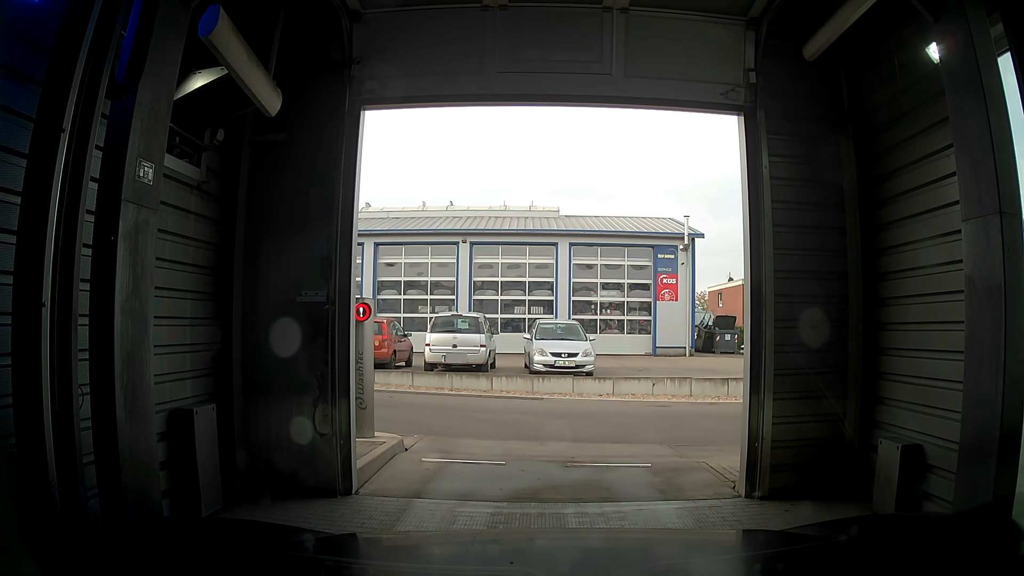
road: service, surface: asphalt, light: Day
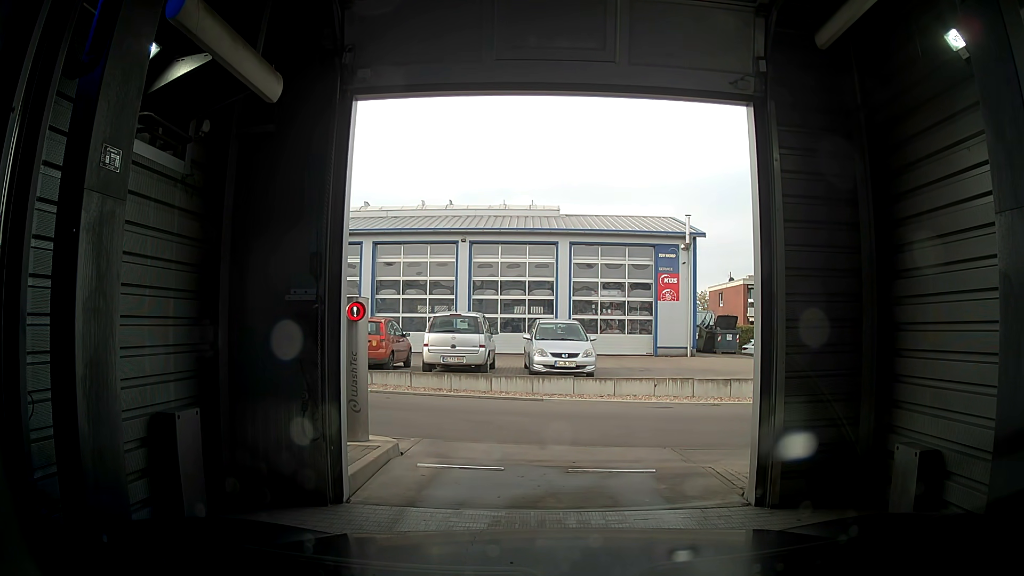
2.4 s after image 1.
(0.0, +0.1) m; 0°
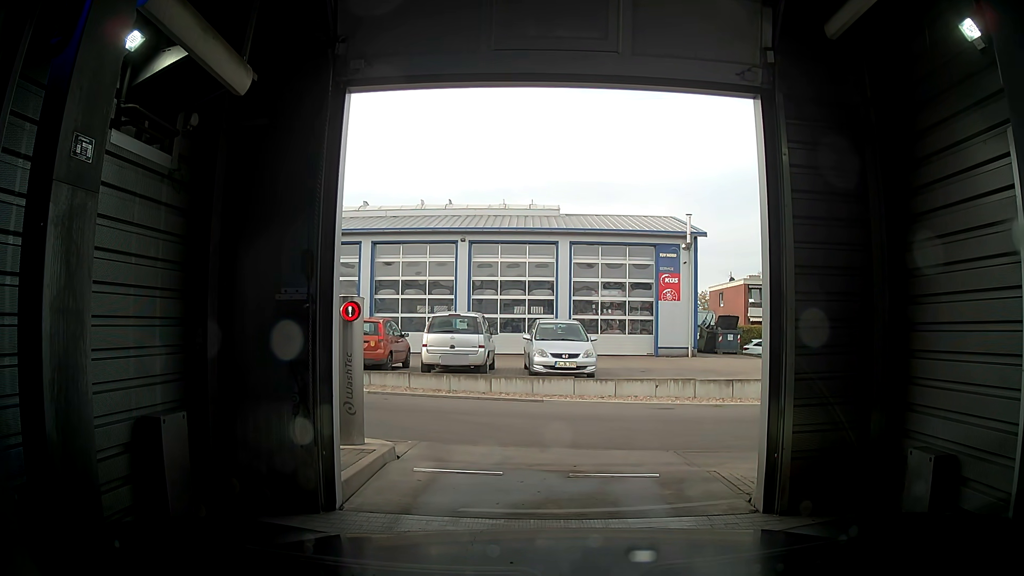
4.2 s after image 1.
(0.0, +0.1) m; 0°
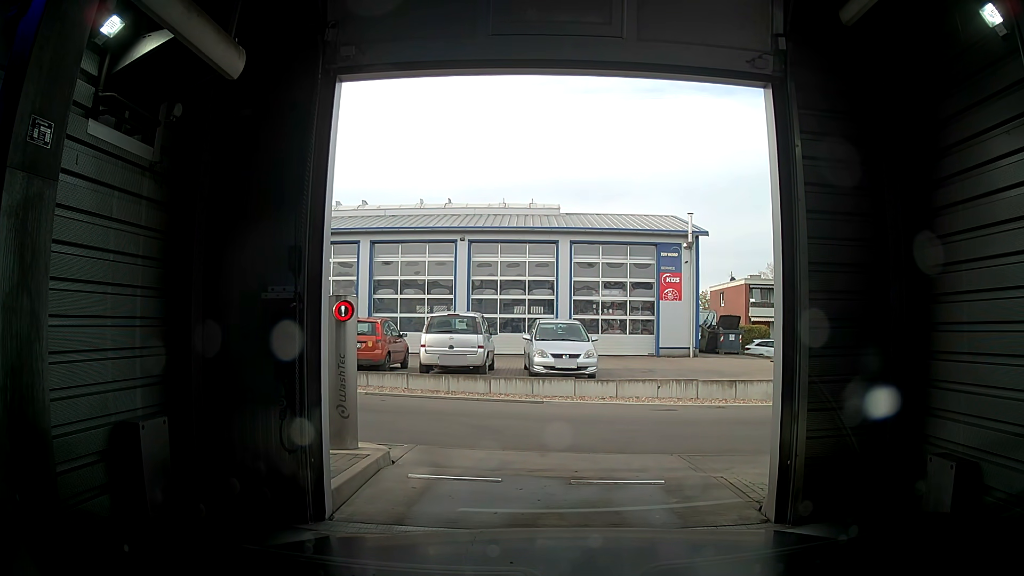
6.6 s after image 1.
(0.0, +0.2) m; 0°
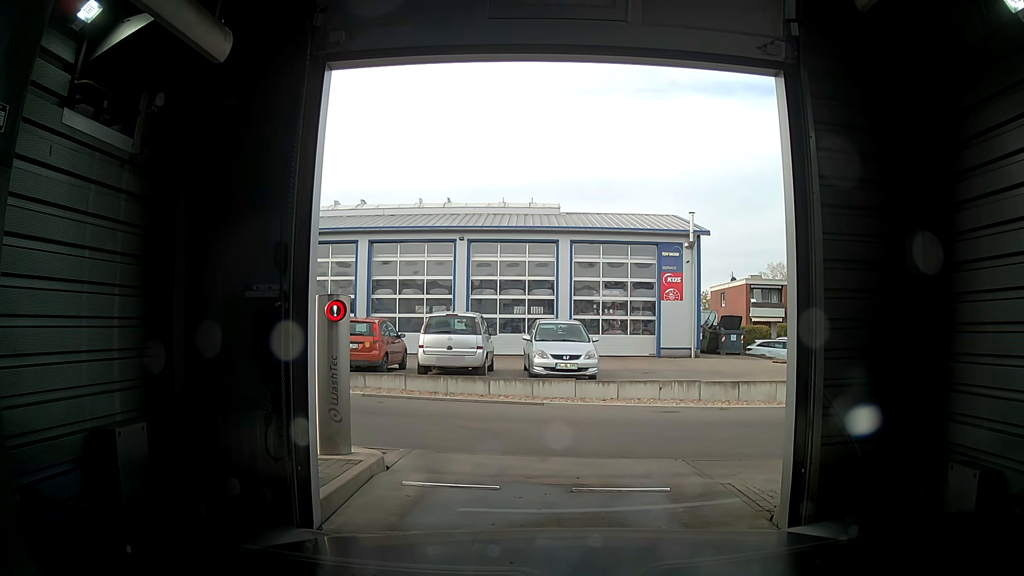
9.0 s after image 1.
(0.0, +0.1) m; 0°
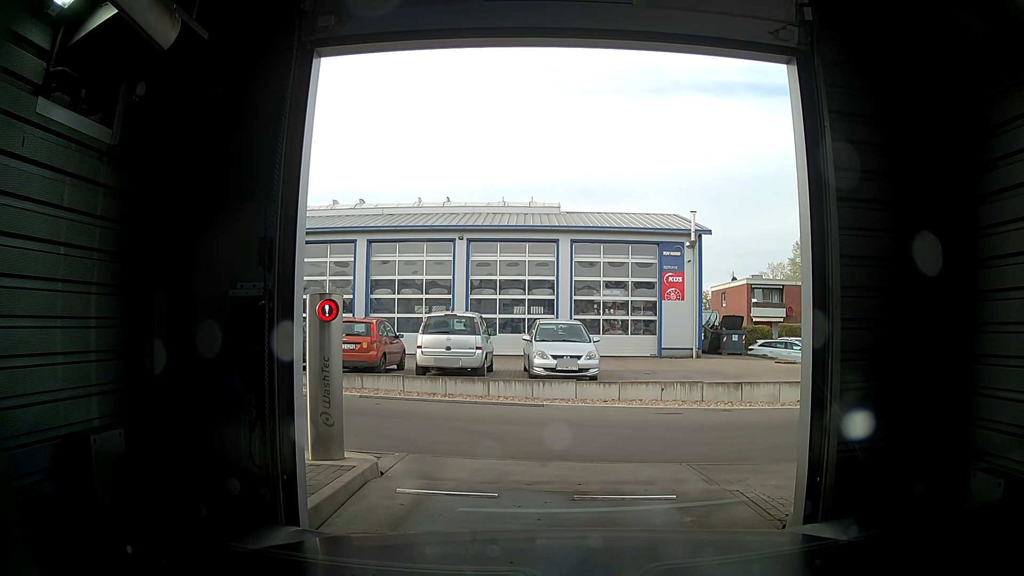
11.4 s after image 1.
(0.0, +0.1) m; 0°
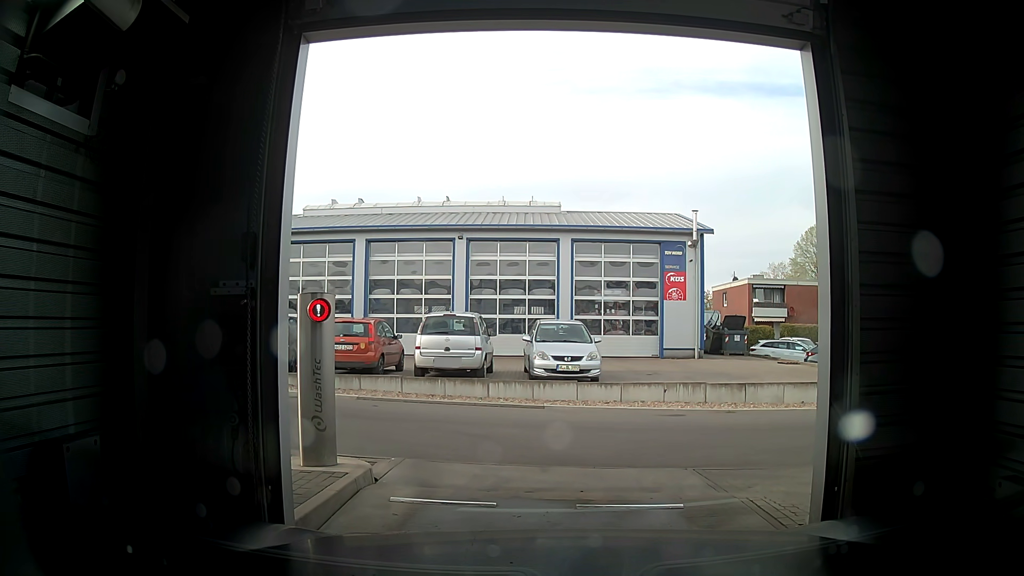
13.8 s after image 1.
(0.0, +0.1) m; 0°
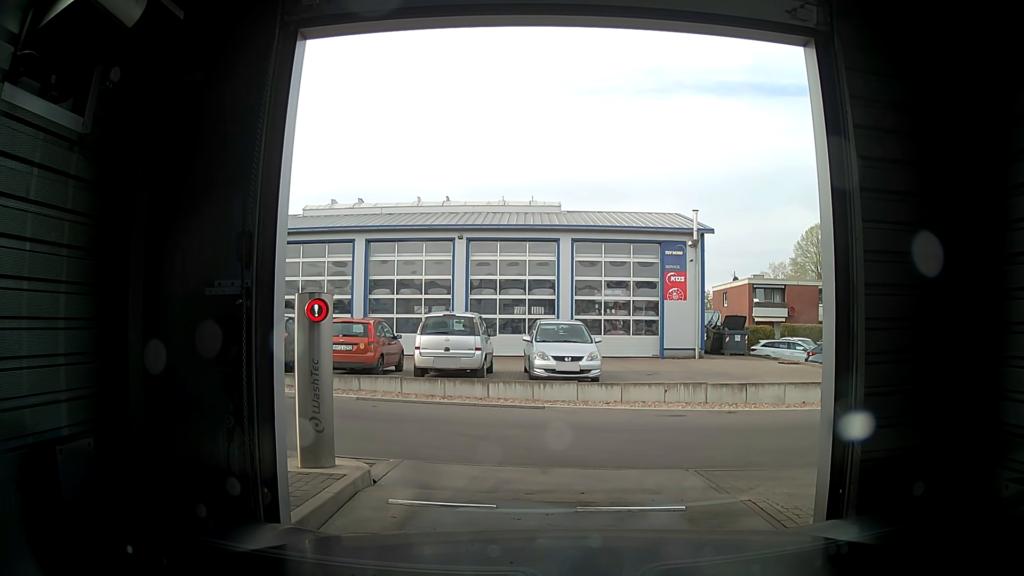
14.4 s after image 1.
(0.0, 0.0) m; 0°
